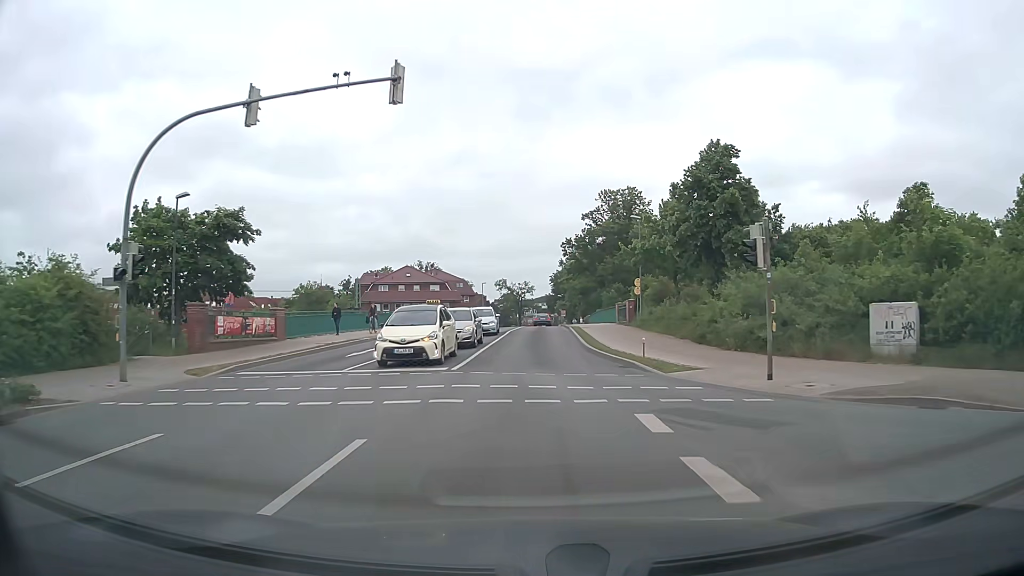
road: secondary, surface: asphalt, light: Day
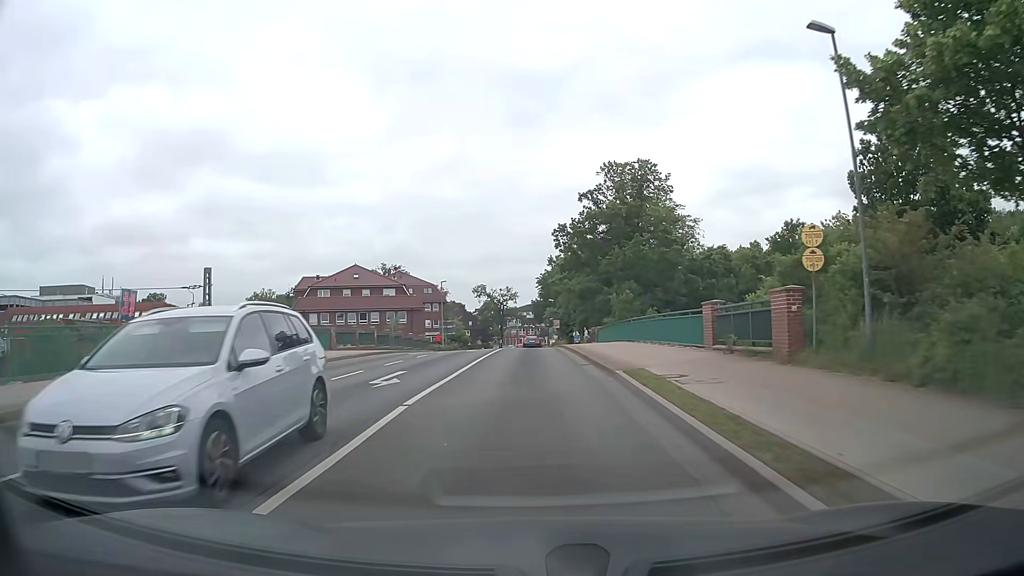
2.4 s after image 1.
(+0.4, +28.9) m; +1°
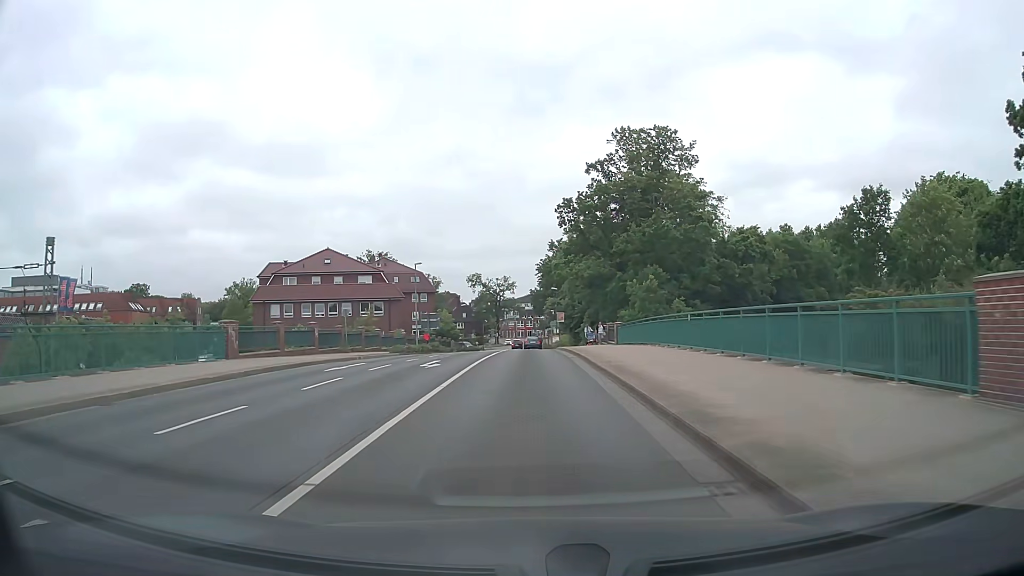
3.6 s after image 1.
(0.0, +14.2) m; 0°
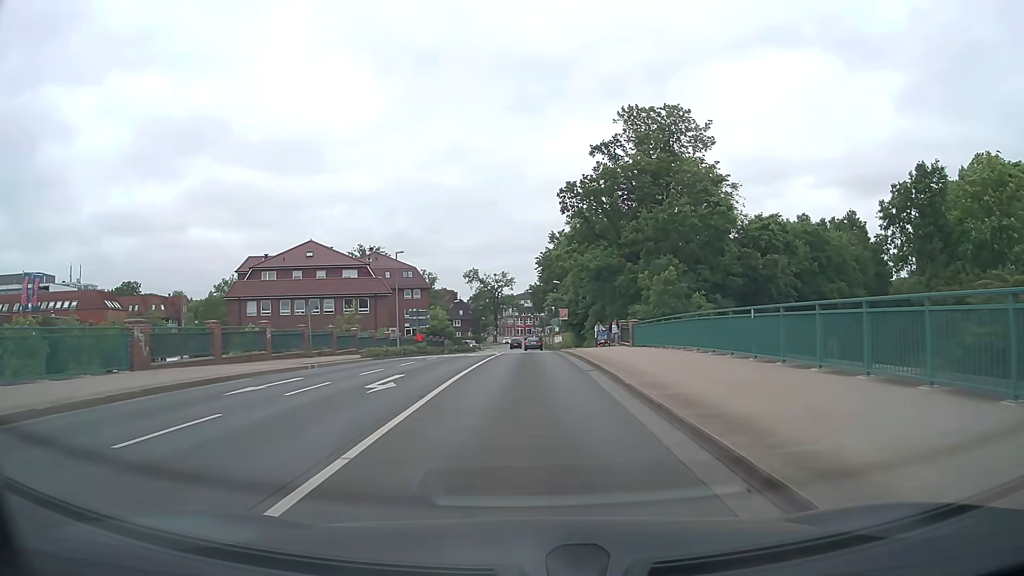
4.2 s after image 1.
(0.0, +7.1) m; 0°
